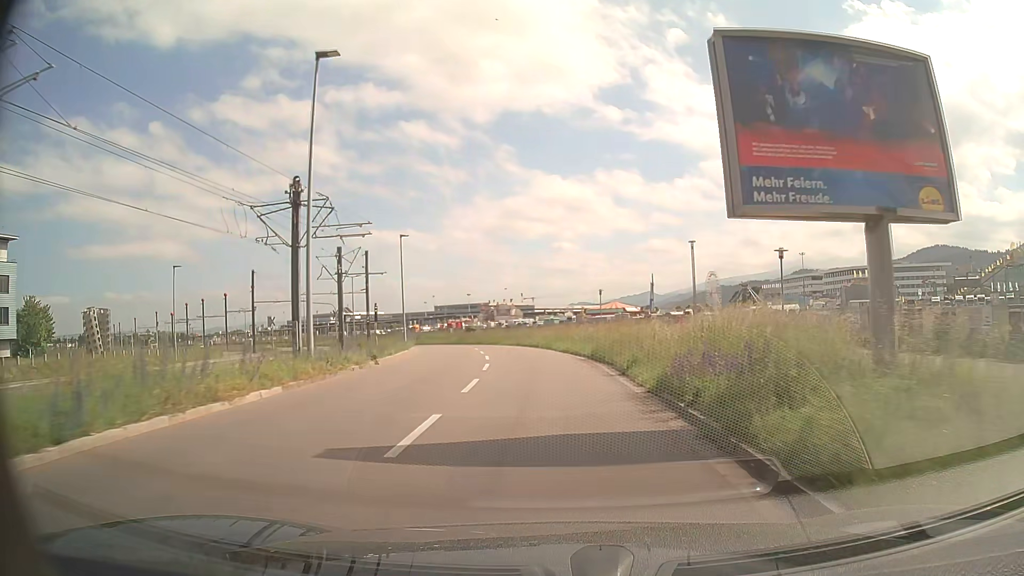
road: secondary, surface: asphalt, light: Day
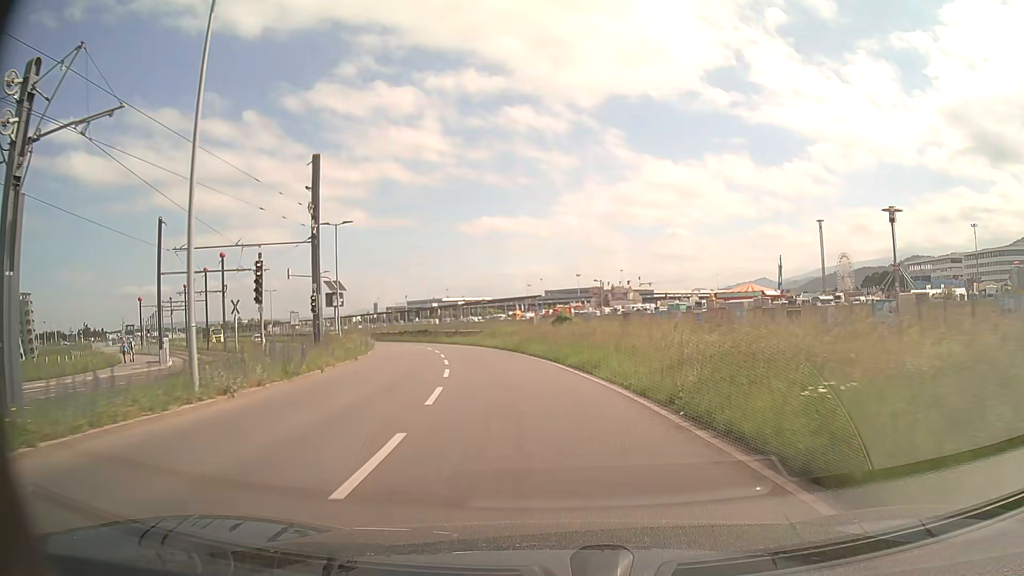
(-2.3, +37.7) m; -10°
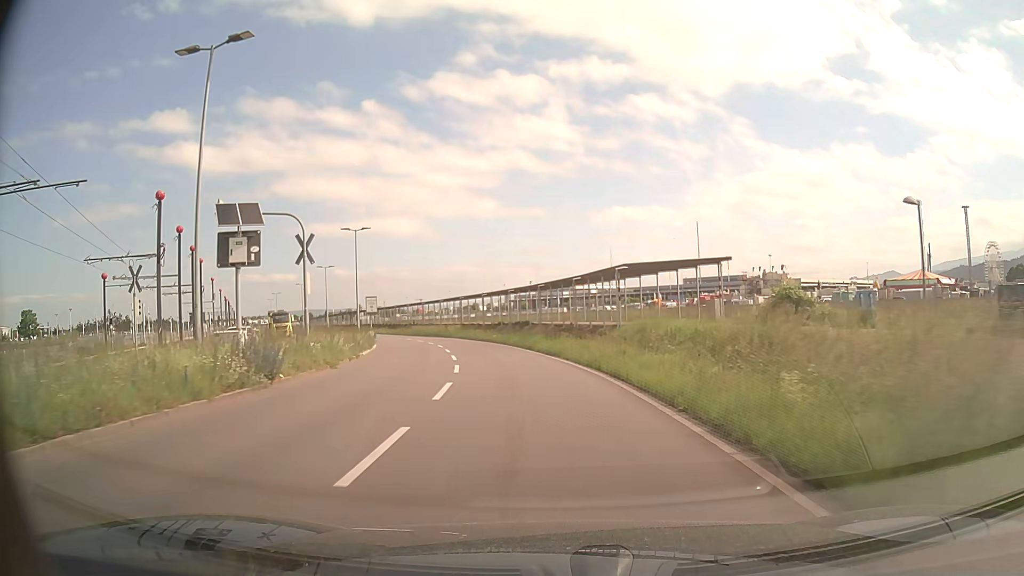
(-3.0, +29.9) m; -11°
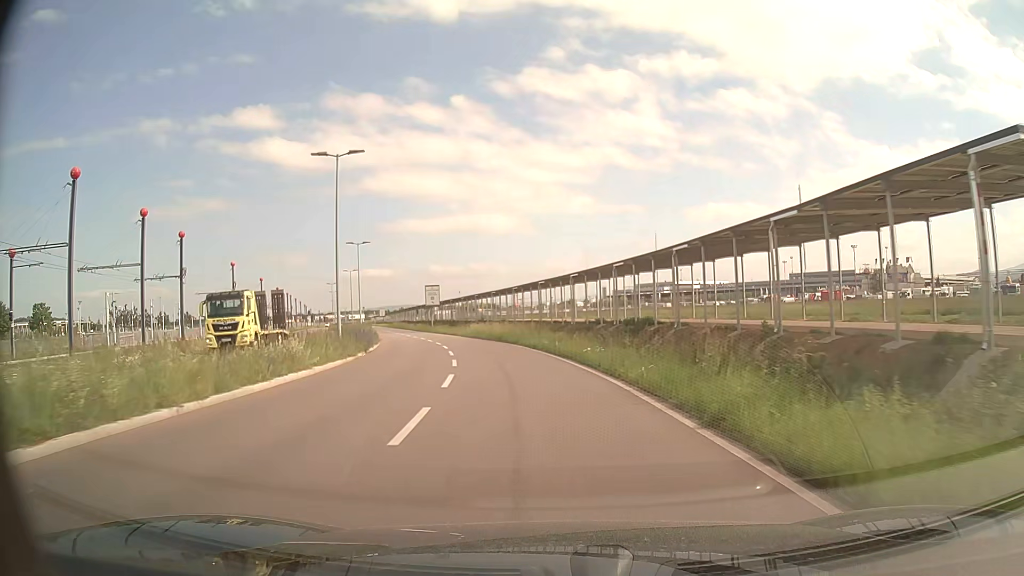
(-1.7, +22.5) m; -8°
